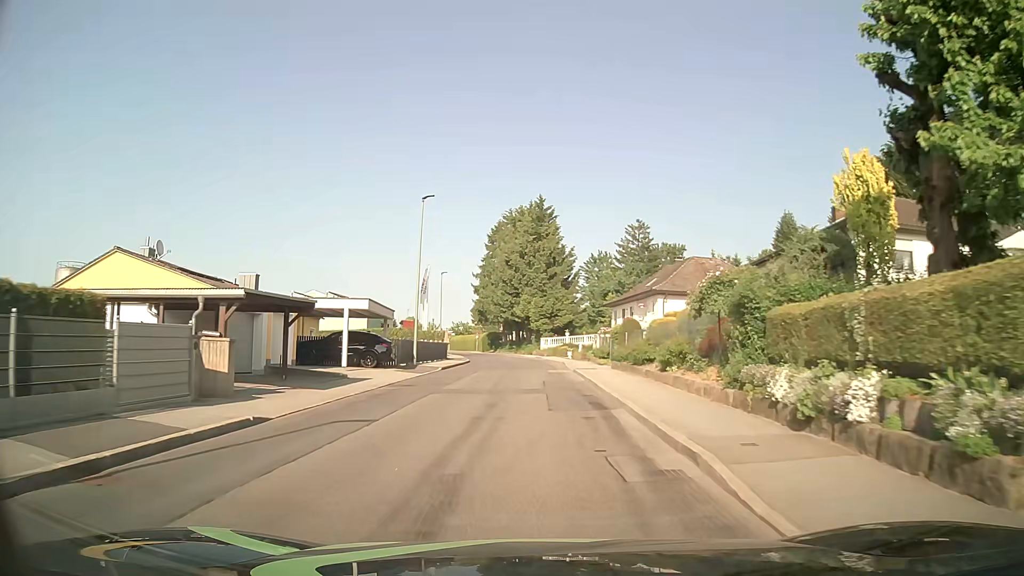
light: Day
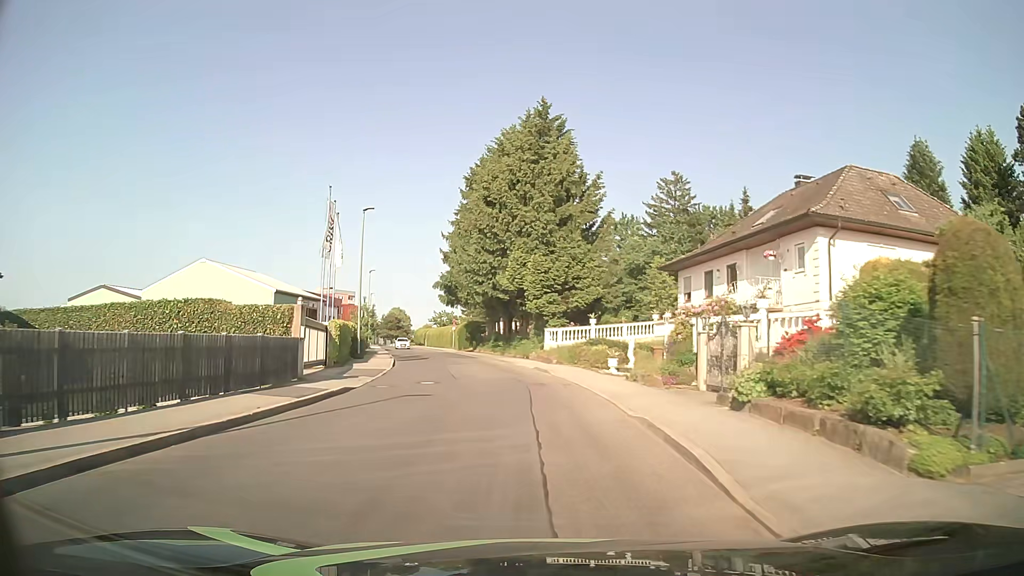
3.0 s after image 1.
(0.0, +31.2) m; 0°
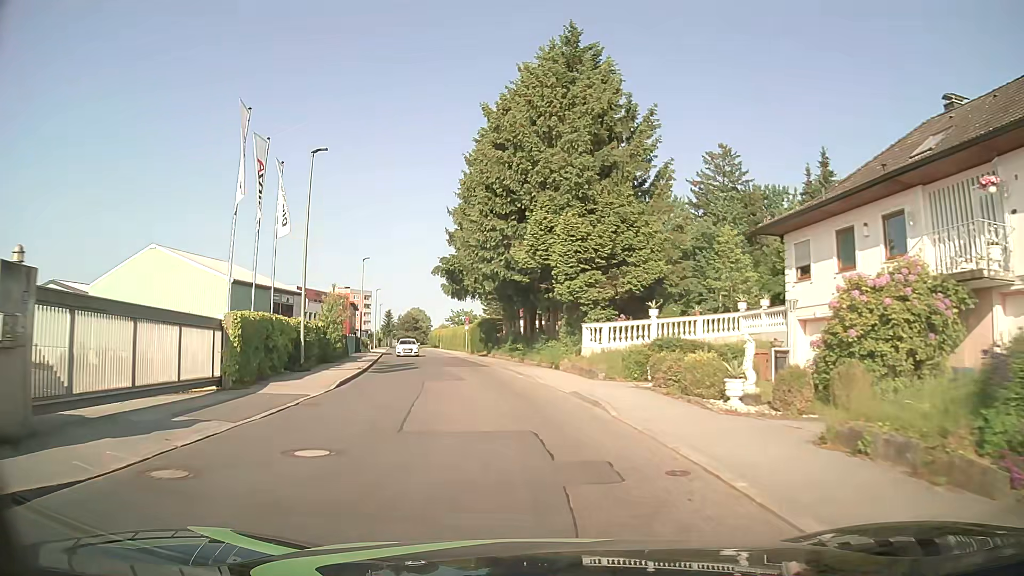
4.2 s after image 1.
(-0.1, +12.6) m; -2°
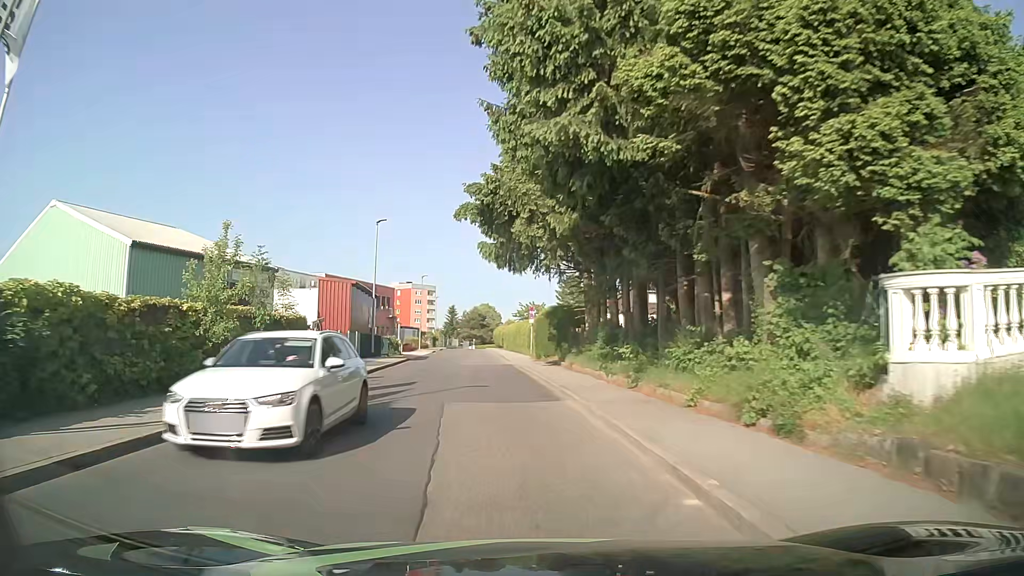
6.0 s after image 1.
(-1.0, +19.1) m; -6°
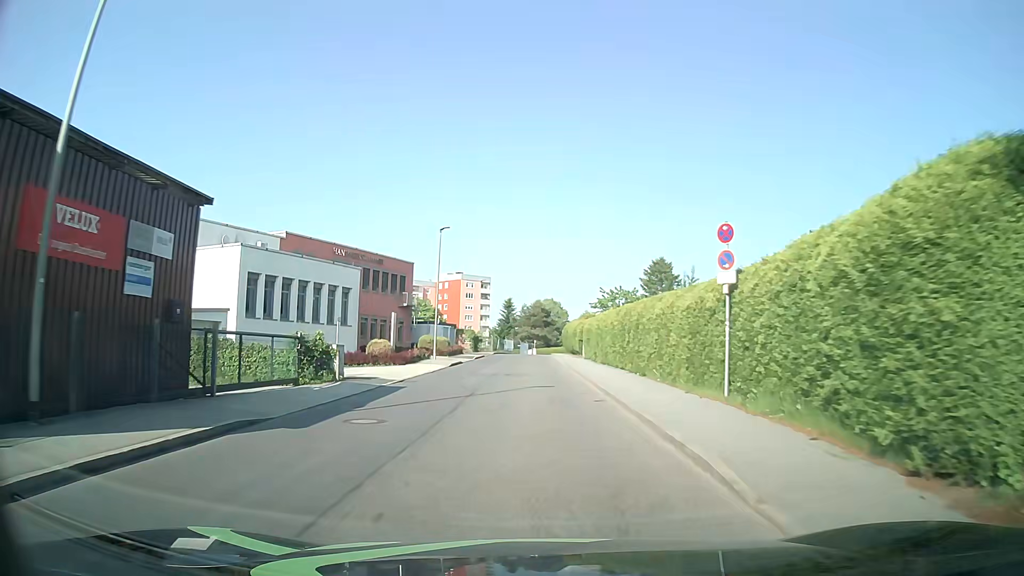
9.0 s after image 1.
(-2.7, +33.0) m; -6°
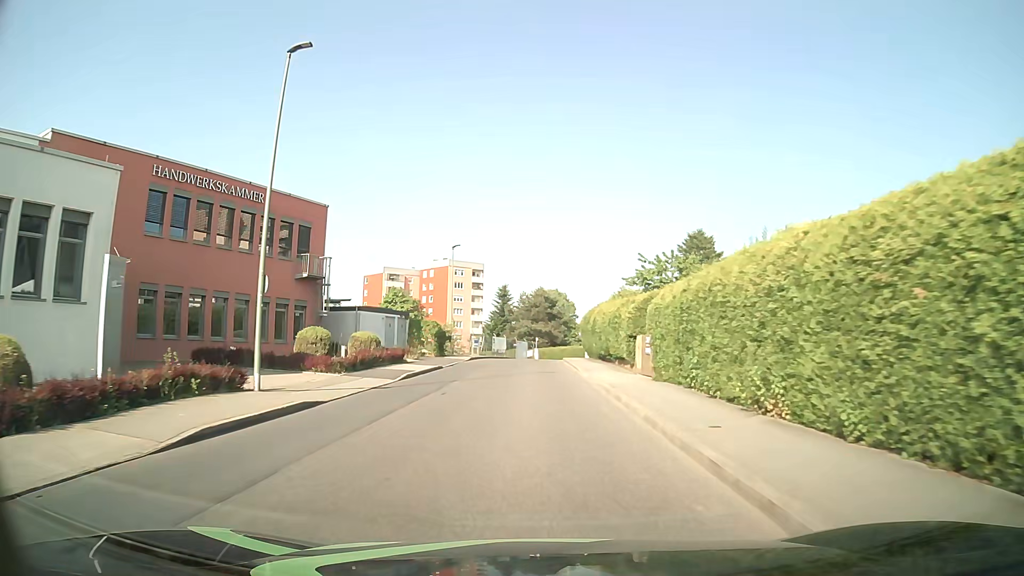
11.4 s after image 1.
(+0.1, +27.4) m; 0°
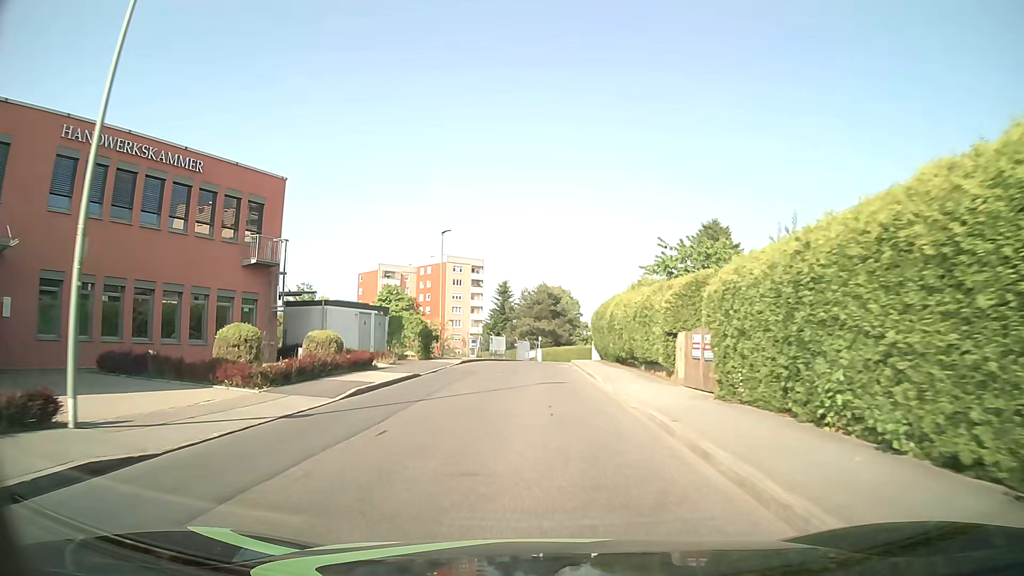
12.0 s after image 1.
(0.0, +6.9) m; 0°
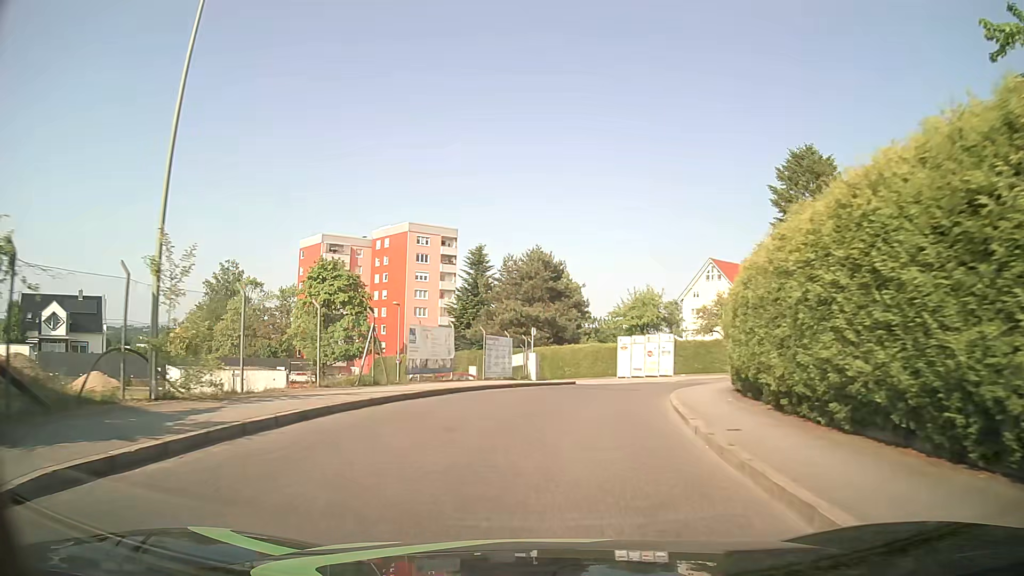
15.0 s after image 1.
(-0.3, +33.0) m; +1°
(0, +10) (+2, +20) (+5, +29) (+9, +38) (+6, +47) (-2, +54) (-10, +60) (-18, +66) (-26, +72) (-33, +78) m
